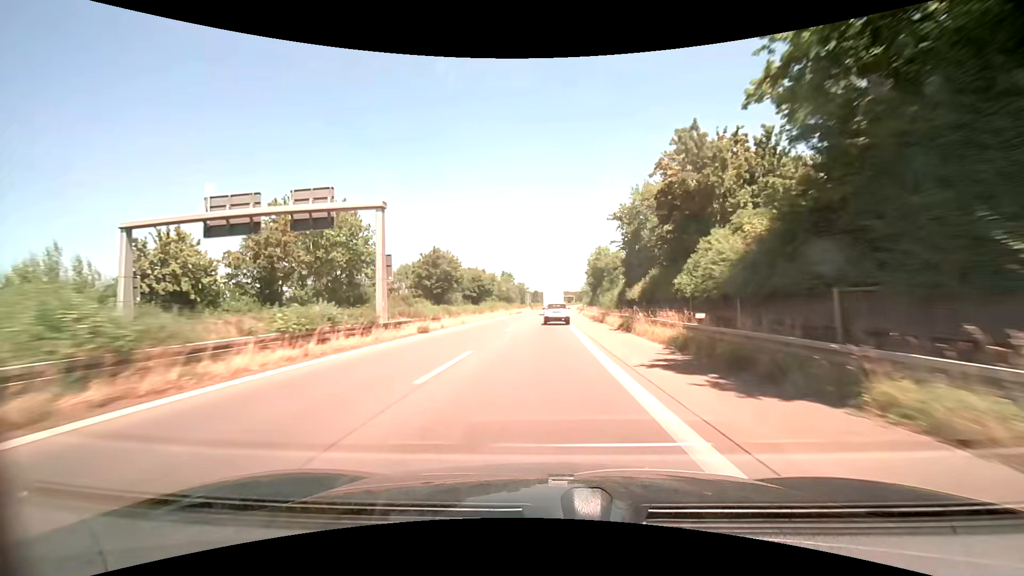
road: trunk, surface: asphalt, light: Day
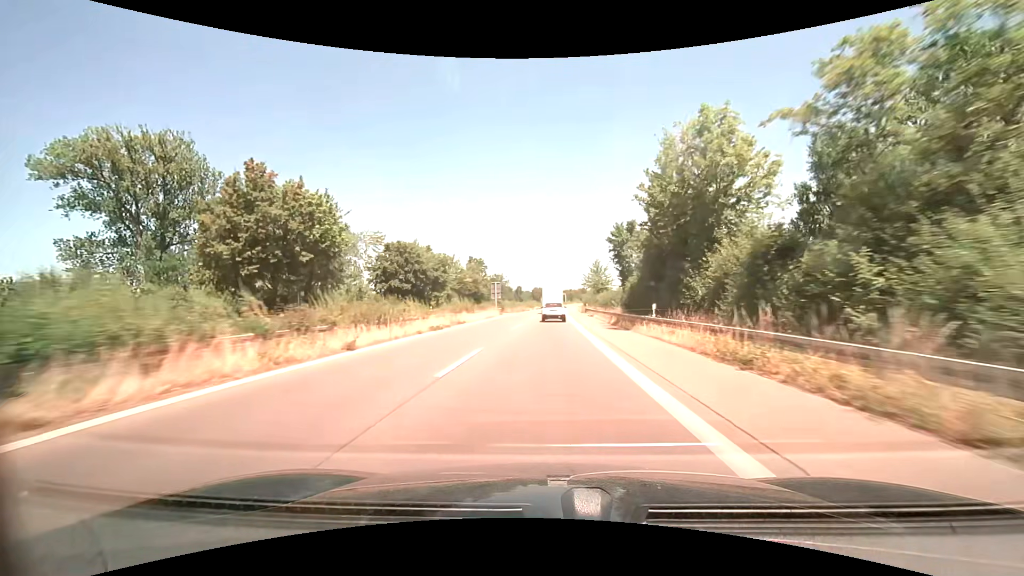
(+0.8, +53.6) m; +2°
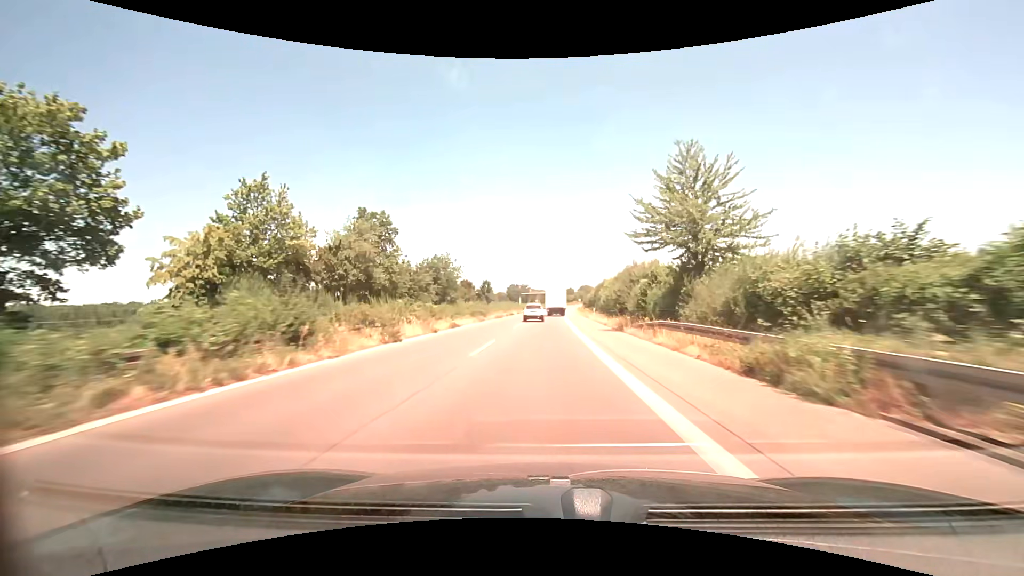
(+1.3, +67.7) m; +2°
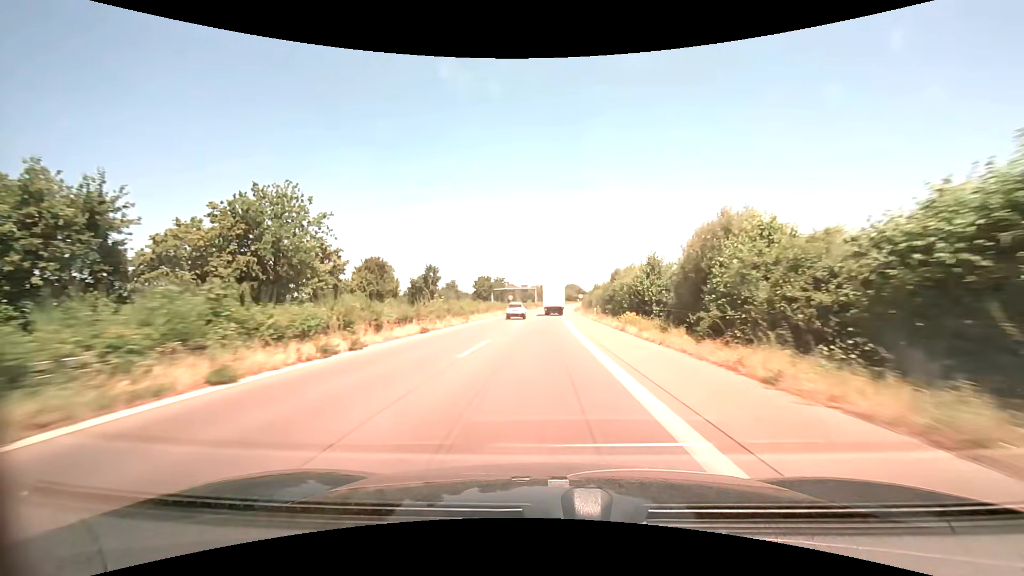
(+0.8, +55.0) m; +2°
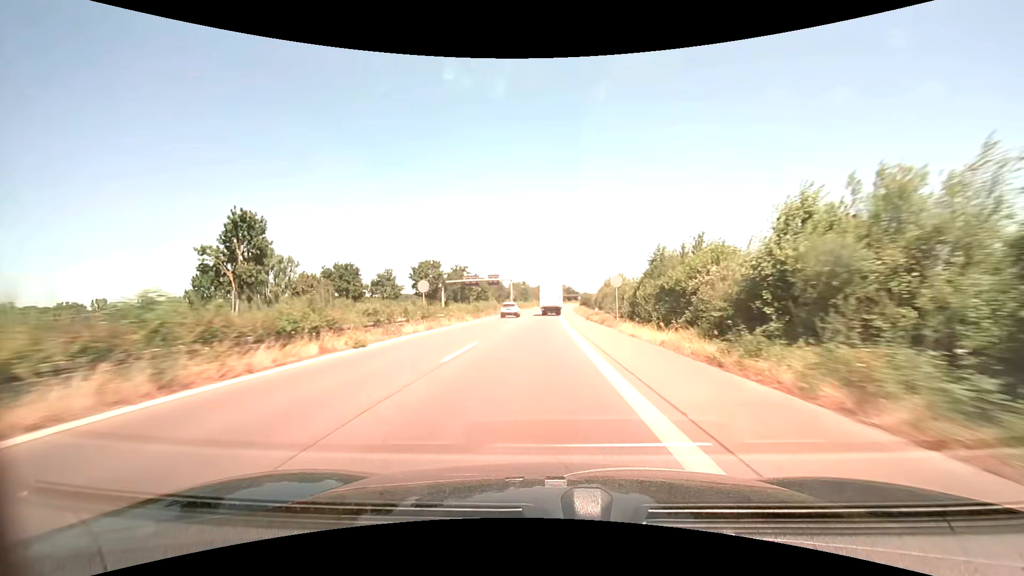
(+0.8, +55.4) m; +2°
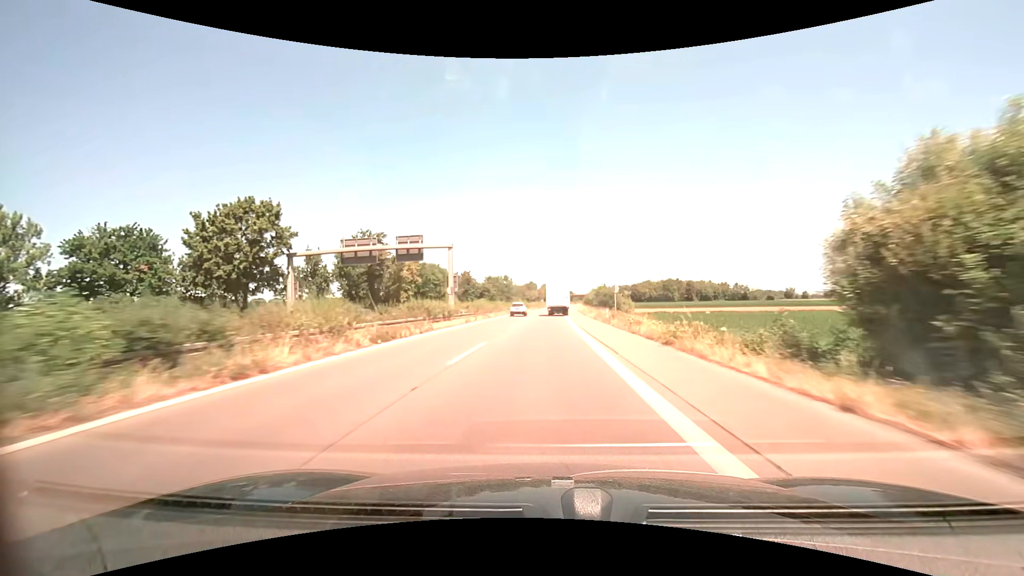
(+0.2, +55.1) m; +1°
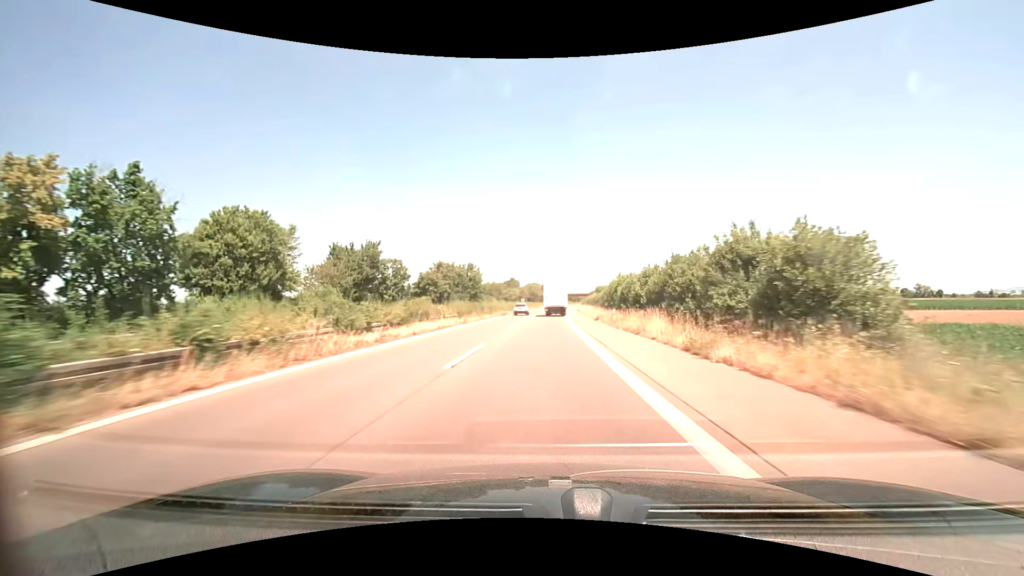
(+0.8, +54.9) m; +2°
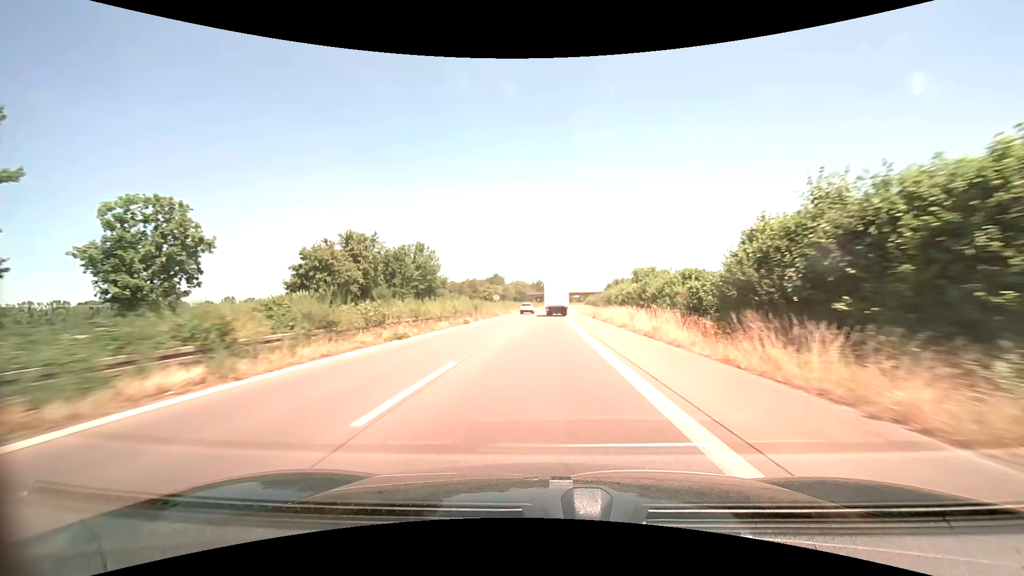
(+0.4, +41.1) m; +1°
(0, +10) (0, +20) (0, +30) (0, +40) (+1, +50) (+1, +60) (+1, +70) (+2, +80) (+2, +90) (+3, +100) m
